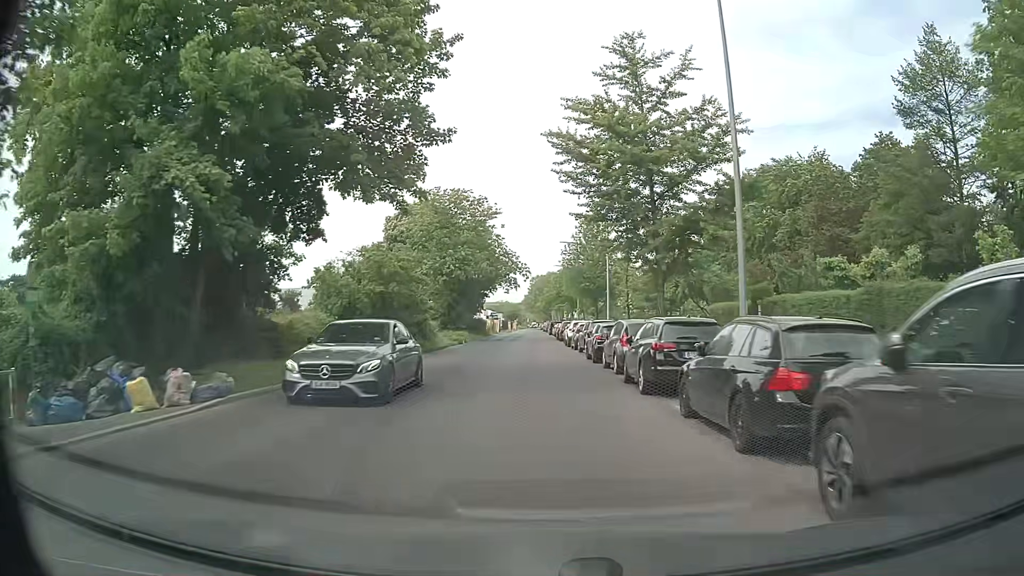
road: tertiary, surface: asphalt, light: Day
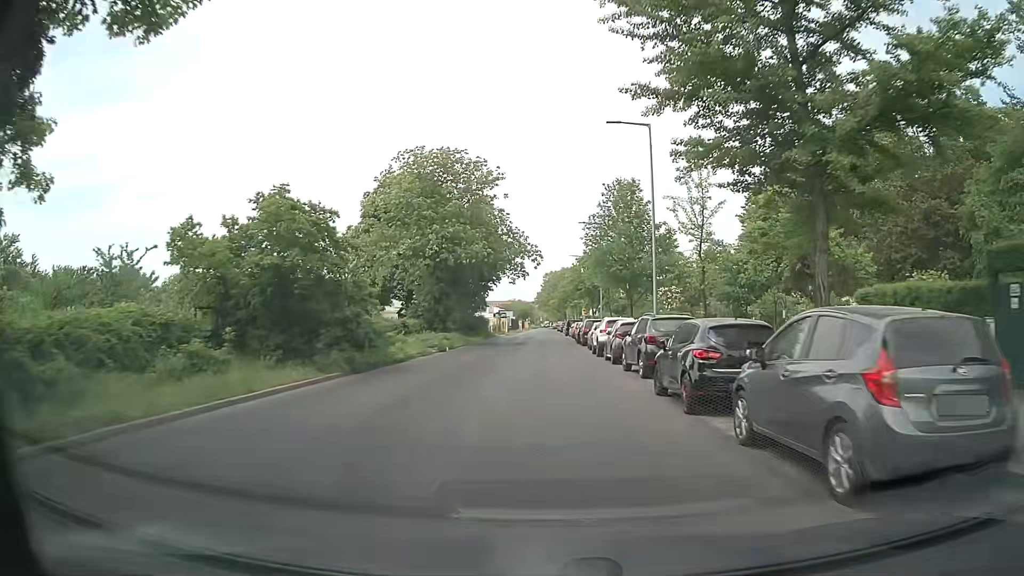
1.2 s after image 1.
(-0.2, +13.9) m; -1°
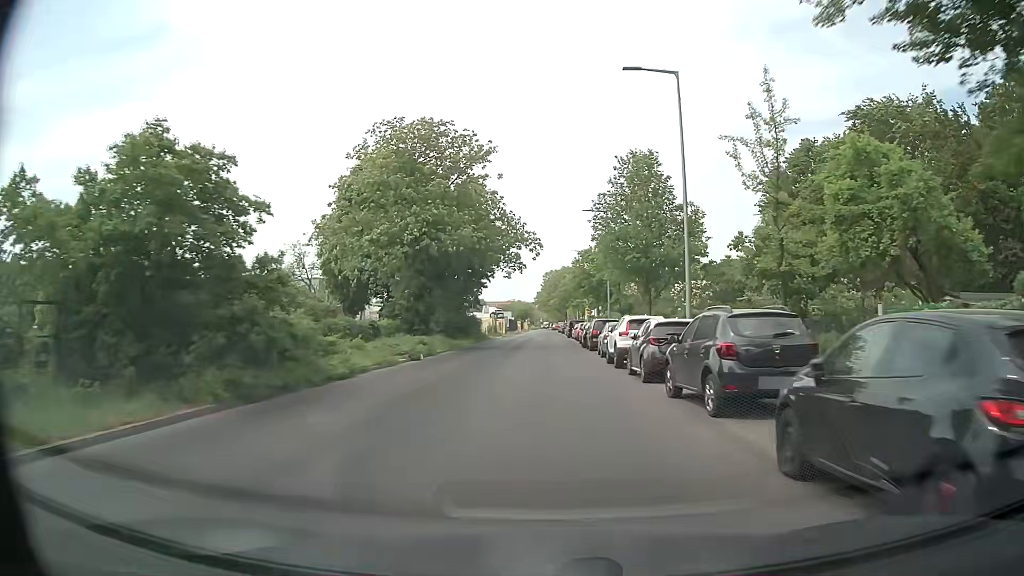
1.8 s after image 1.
(0.0, +7.0) m; -1°
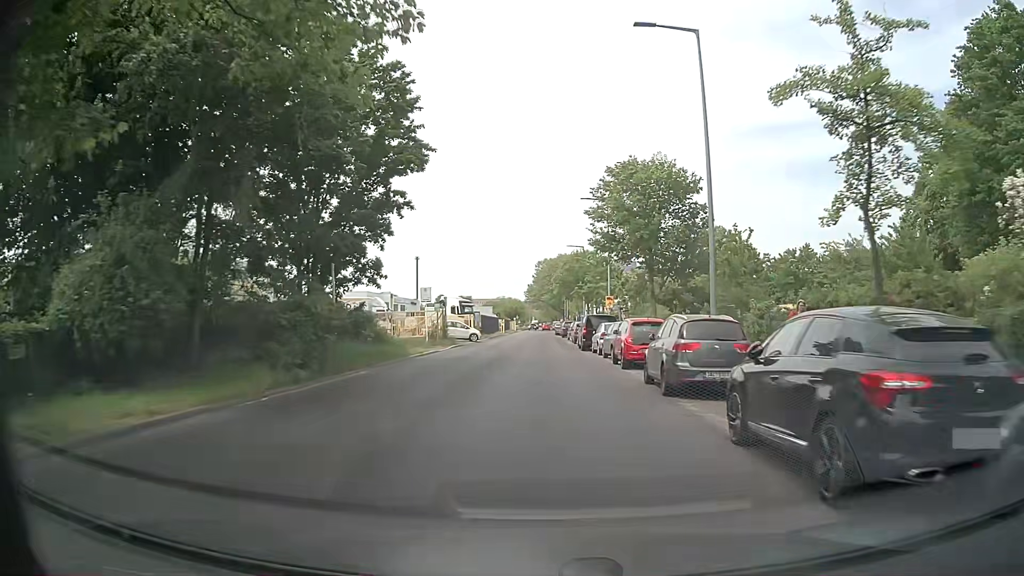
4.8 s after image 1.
(+0.8, +35.3) m; +1°
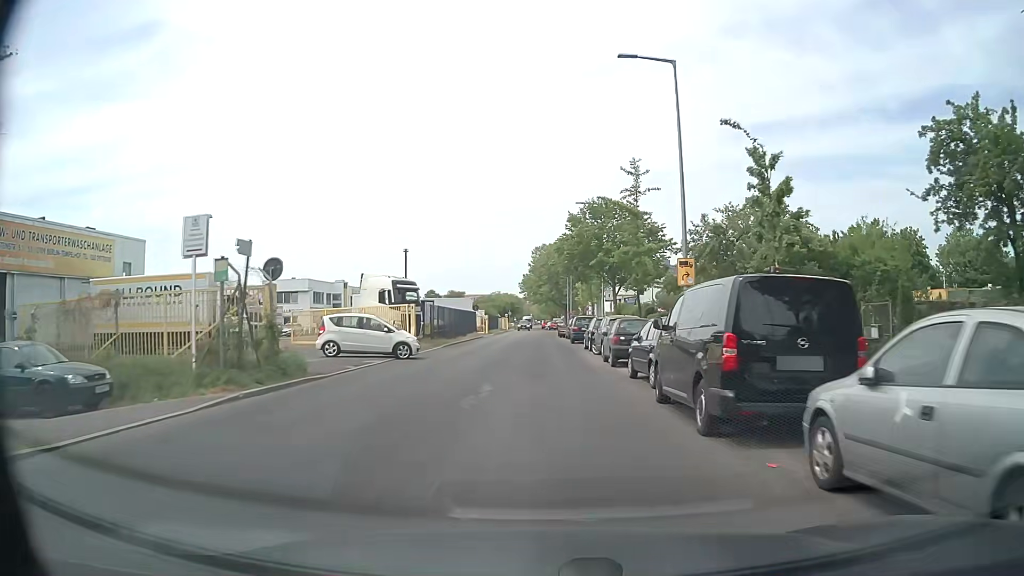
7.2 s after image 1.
(+0.3, +27.3) m; 0°
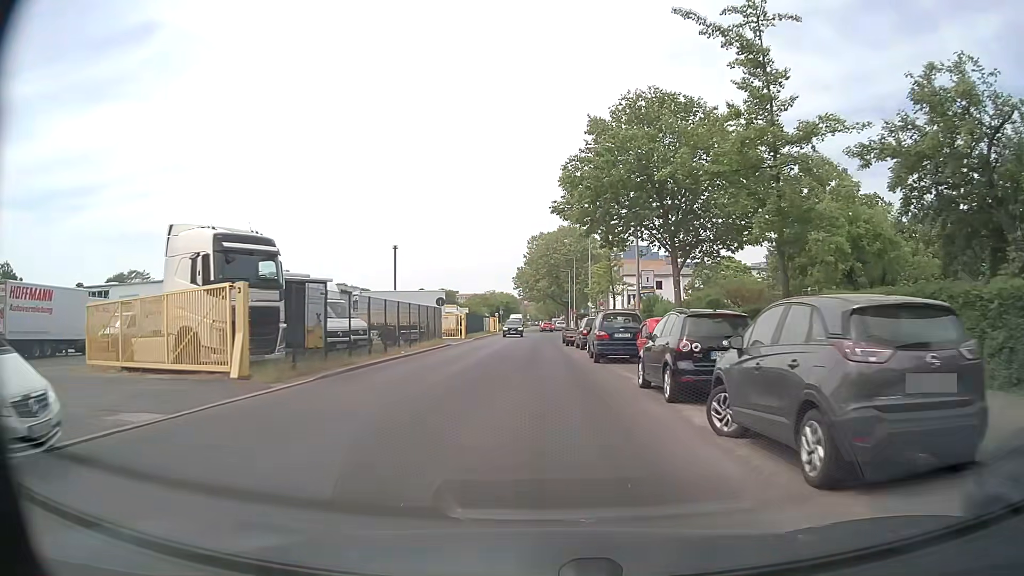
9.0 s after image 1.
(+0.1, +20.0) m; 0°
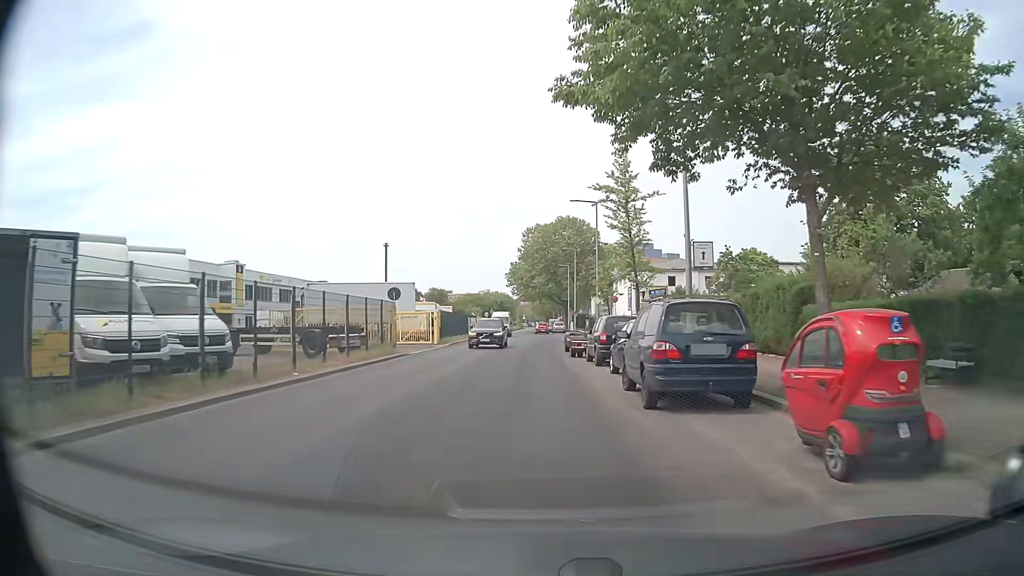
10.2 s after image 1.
(+0.1, +11.9) m; 0°
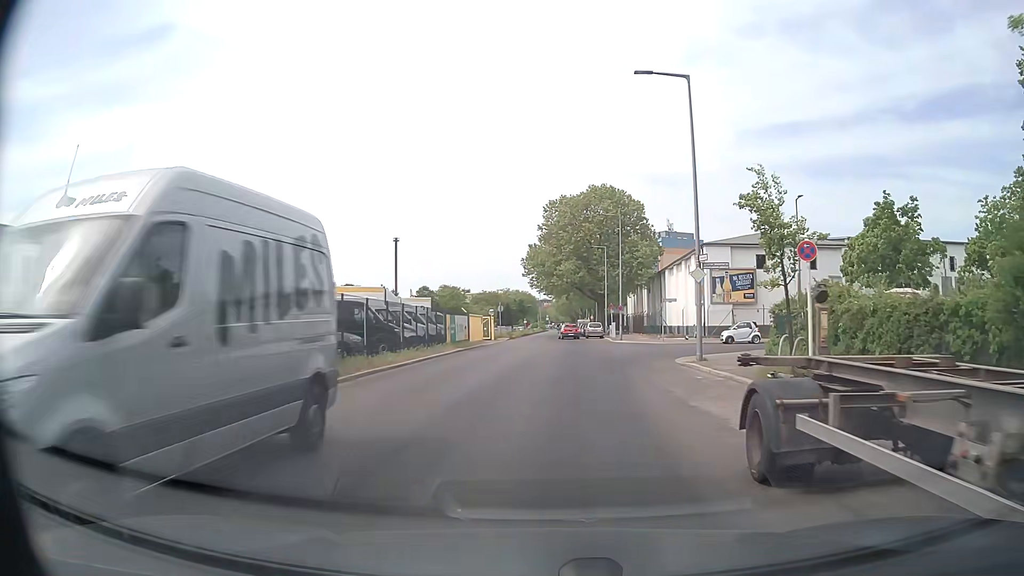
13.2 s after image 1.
(-0.4, +27.0) m; -2°
(0, +10) (+1, +20) (+1, +30) (+2, +40) (+2, +50) (+2, +60) (+1, +70) (0, +80) (+2, +90) (+3, +100) m
